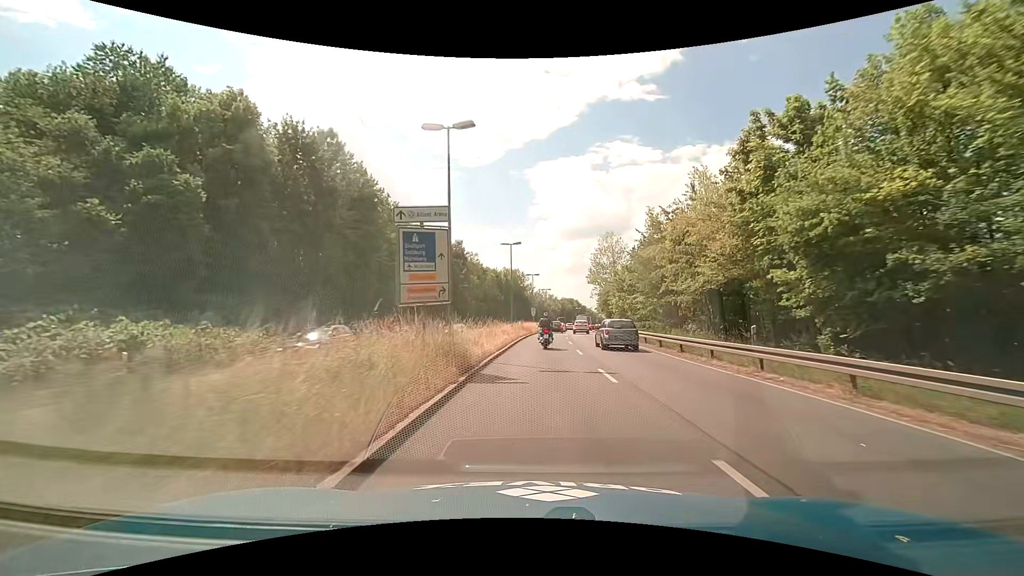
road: primary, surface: asphalt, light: Day
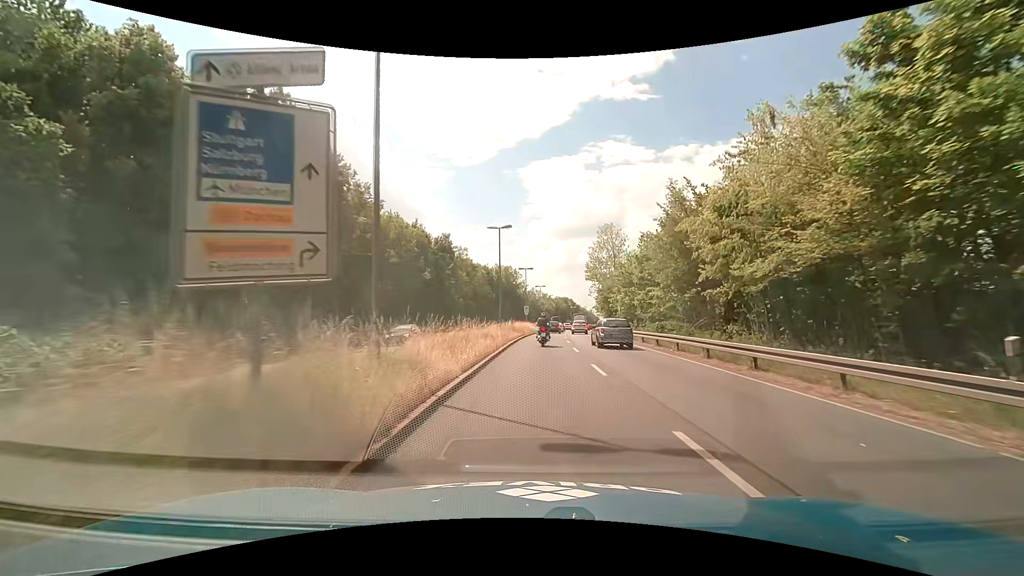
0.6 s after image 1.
(+0.1, +7.9) m; +1°
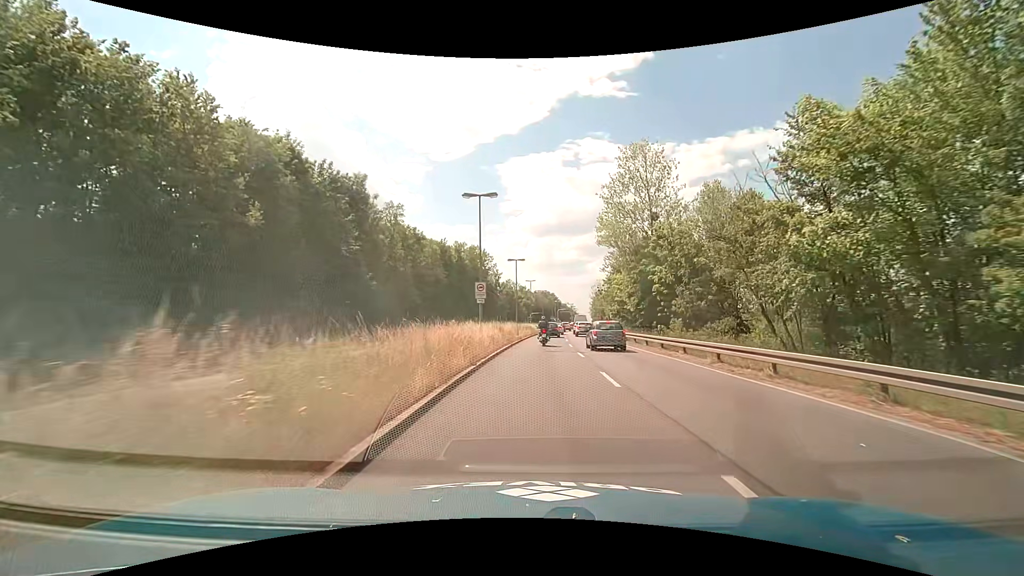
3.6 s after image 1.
(+0.9, +37.7) m; +2°
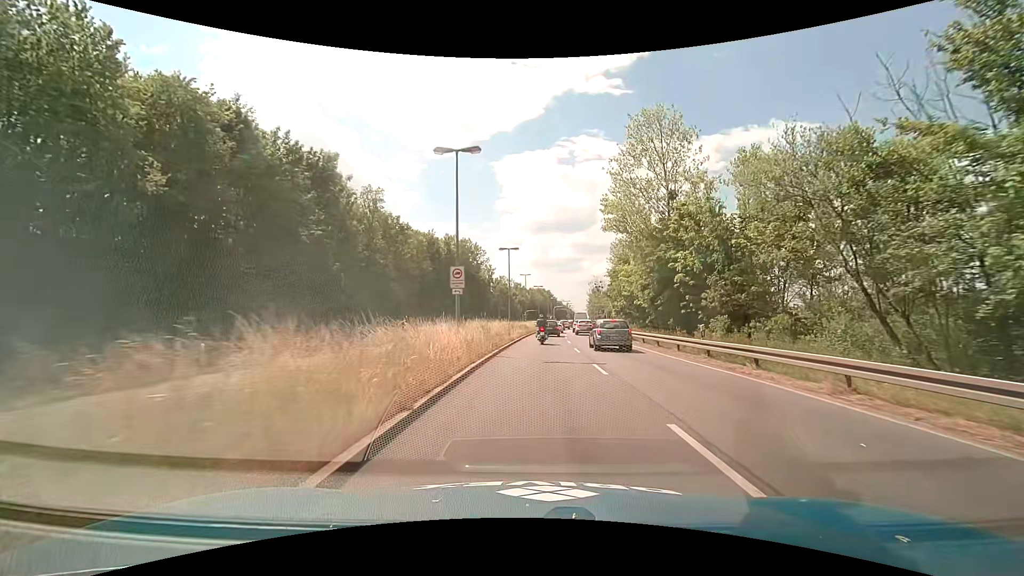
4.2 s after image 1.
(+0.1, +7.0) m; +1°
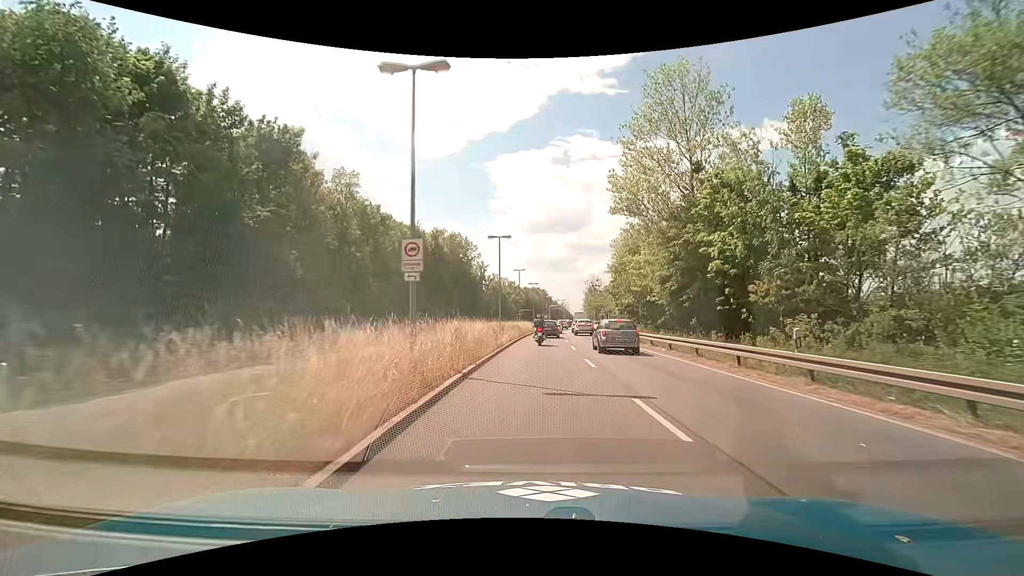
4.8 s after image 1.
(0.0, +6.8) m; 0°
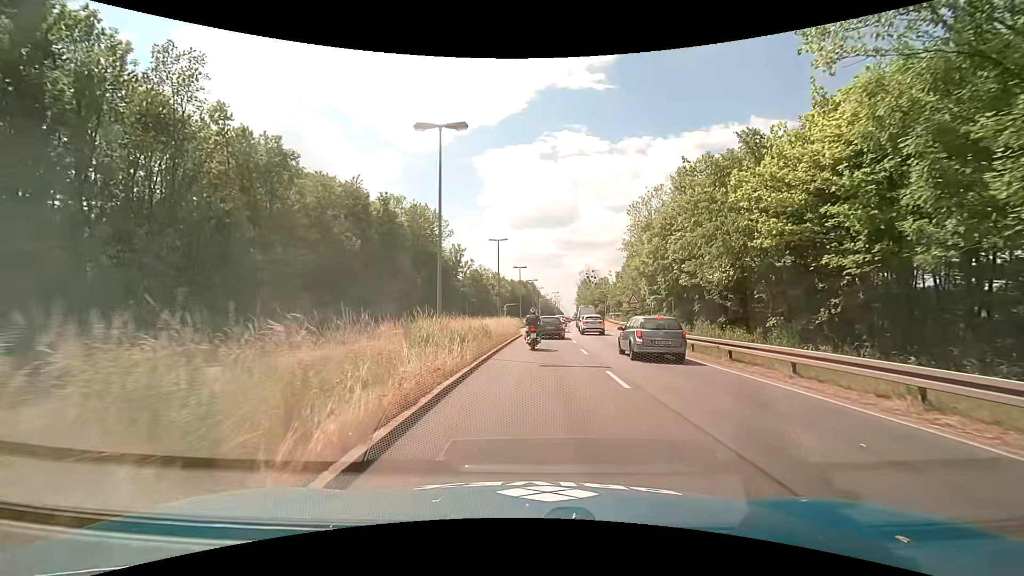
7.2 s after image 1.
(+0.3, +22.8) m; +1°
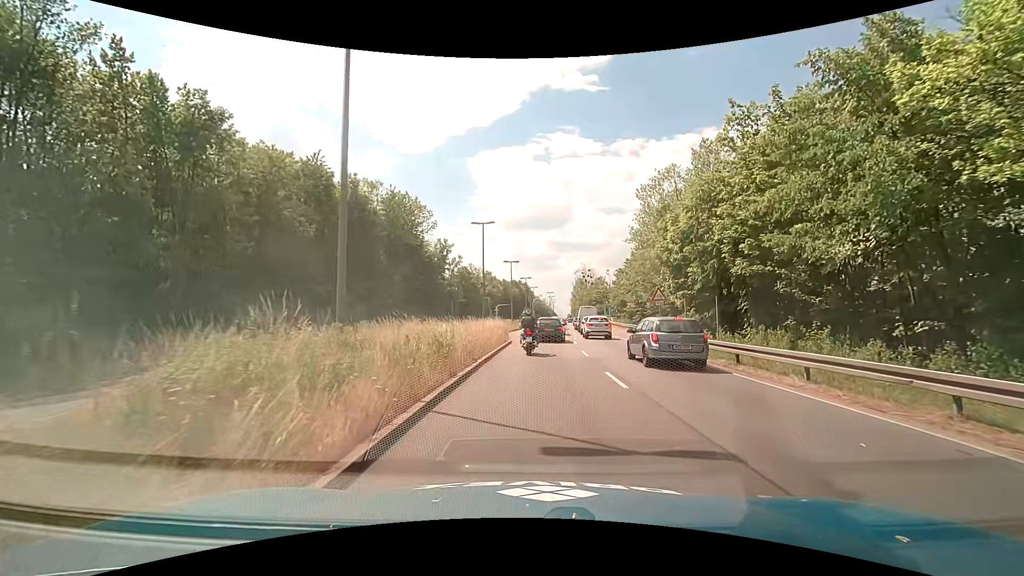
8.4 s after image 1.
(+0.1, +8.7) m; +1°
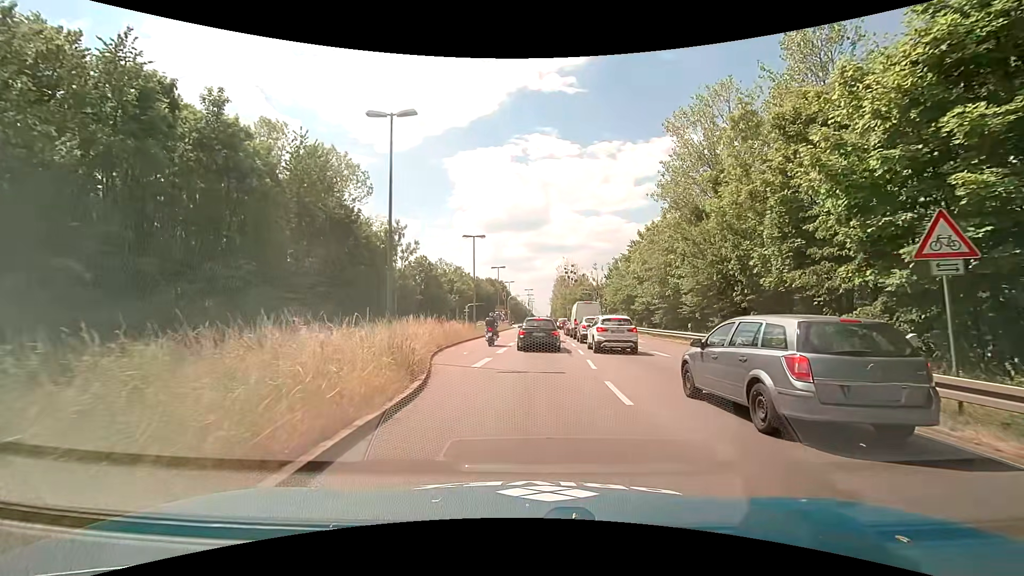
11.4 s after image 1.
(+0.4, +19.6) m; +1°
(0, +10) (+1, +20) (+1, +30) (+2, +40) (+2, +50) (+3, +60) (+3, +70) (+4, +80) (+4, +90) (+4, +100) m
